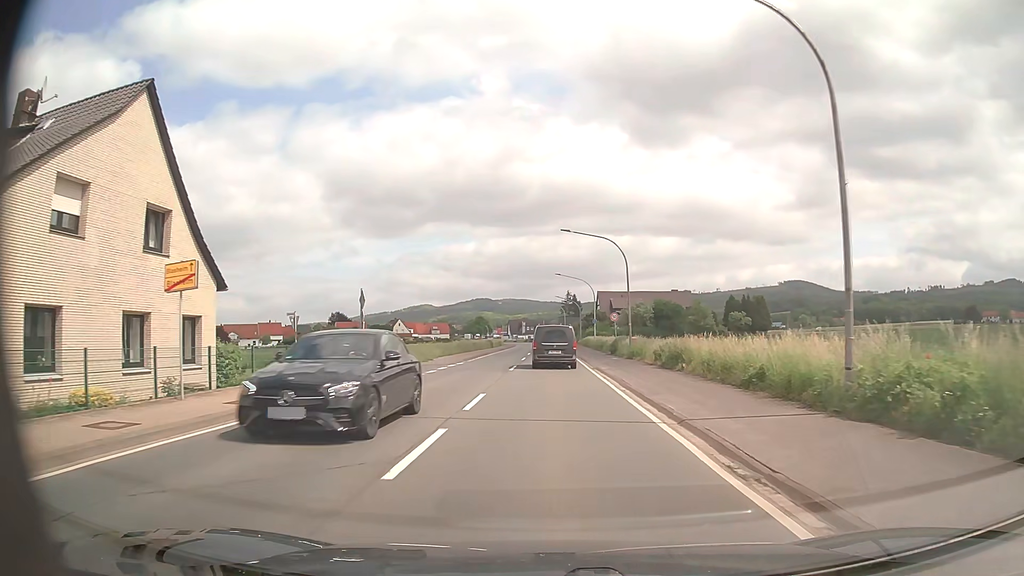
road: primary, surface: asphalt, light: Day
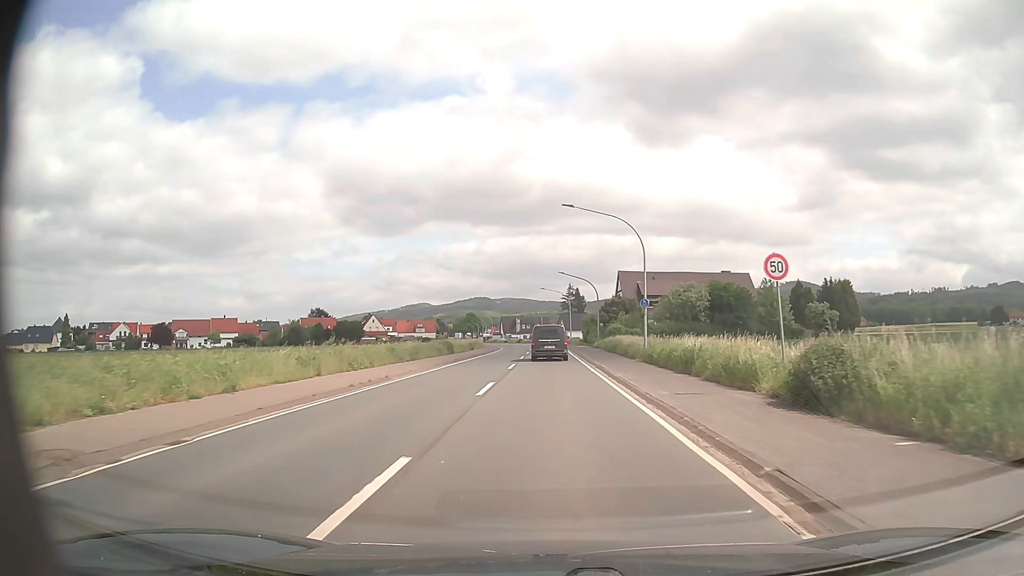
(+0.1, +36.7) m; 0°
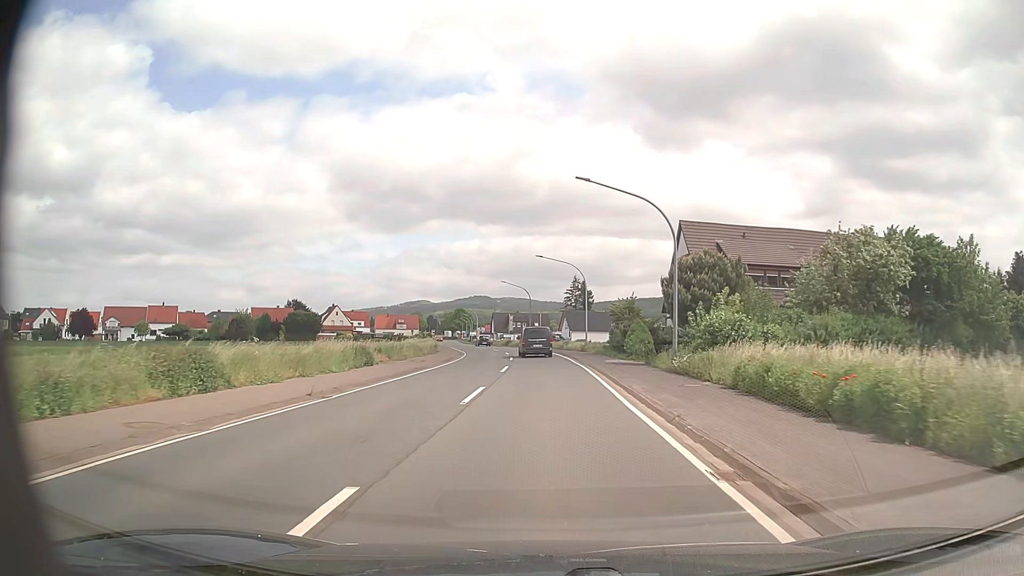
(0.0, +38.5) m; 0°
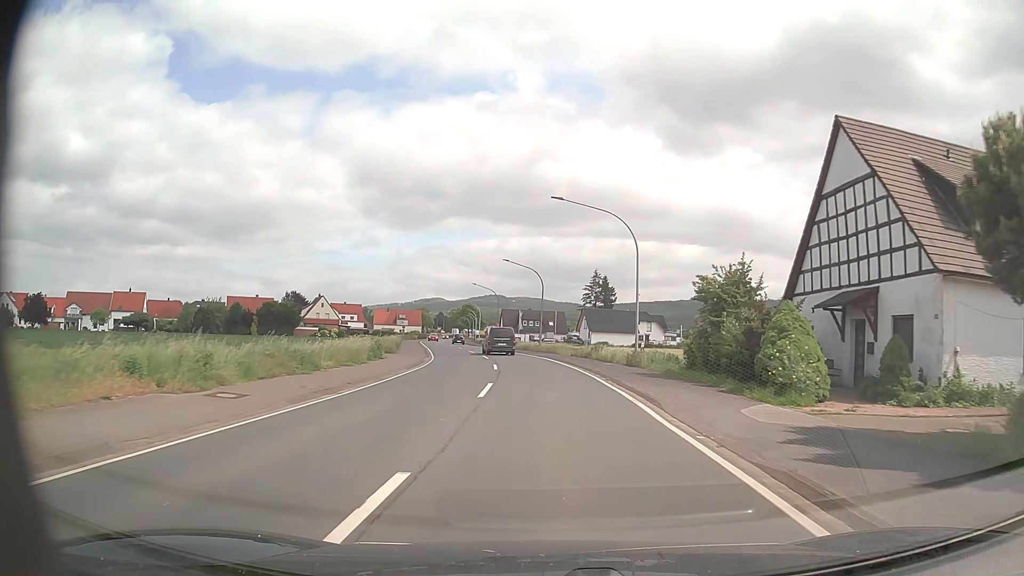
(-0.1, +23.5) m; -1°
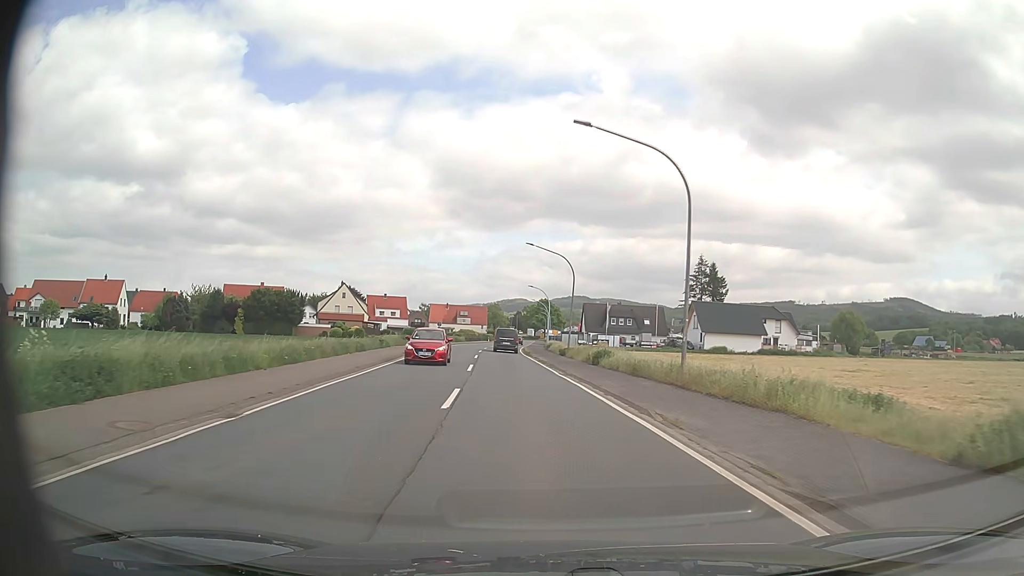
(-1.9, +39.4) m; -7°
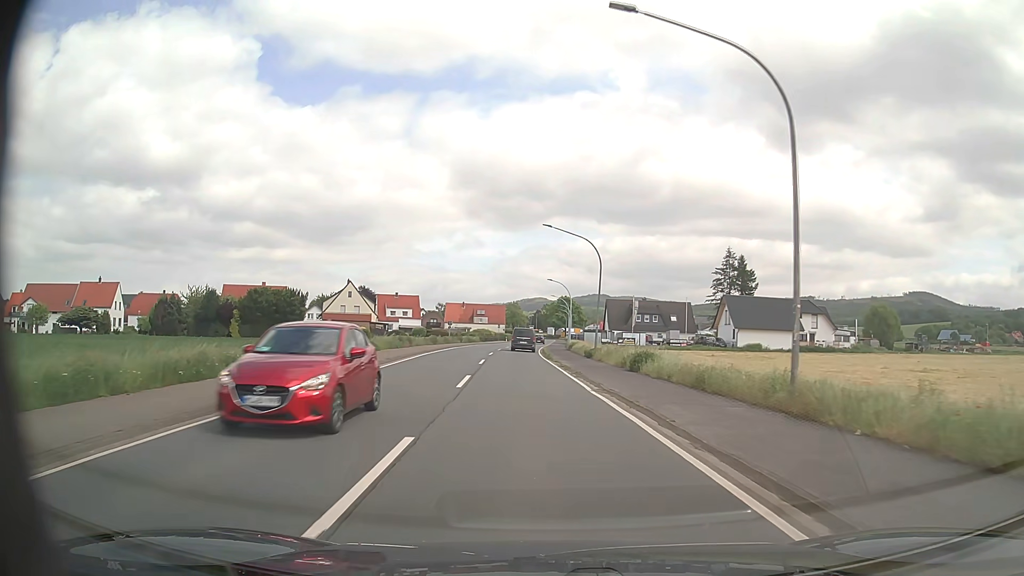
(-0.1, +7.9) m; -2°
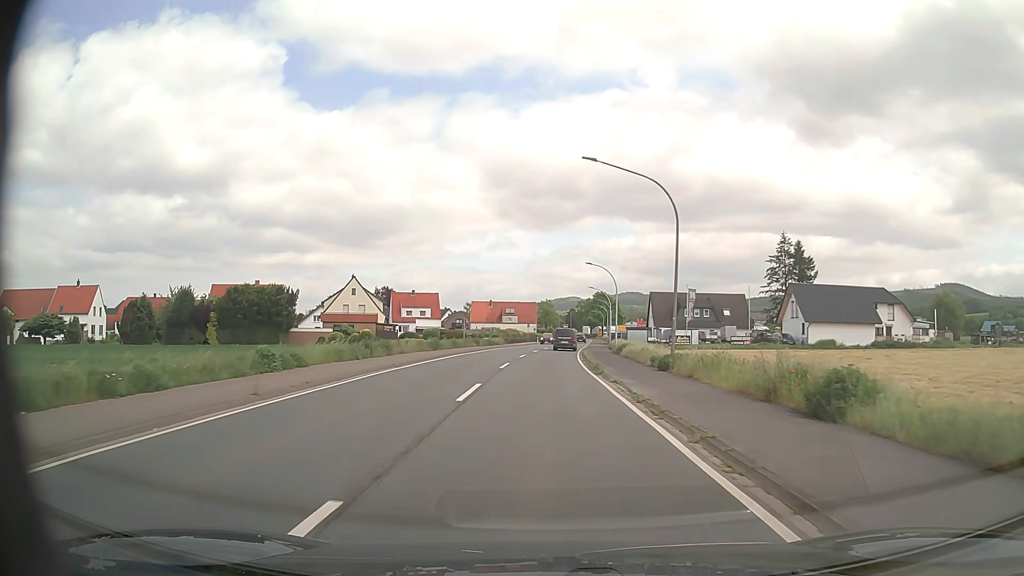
(-0.4, +15.9) m; -3°
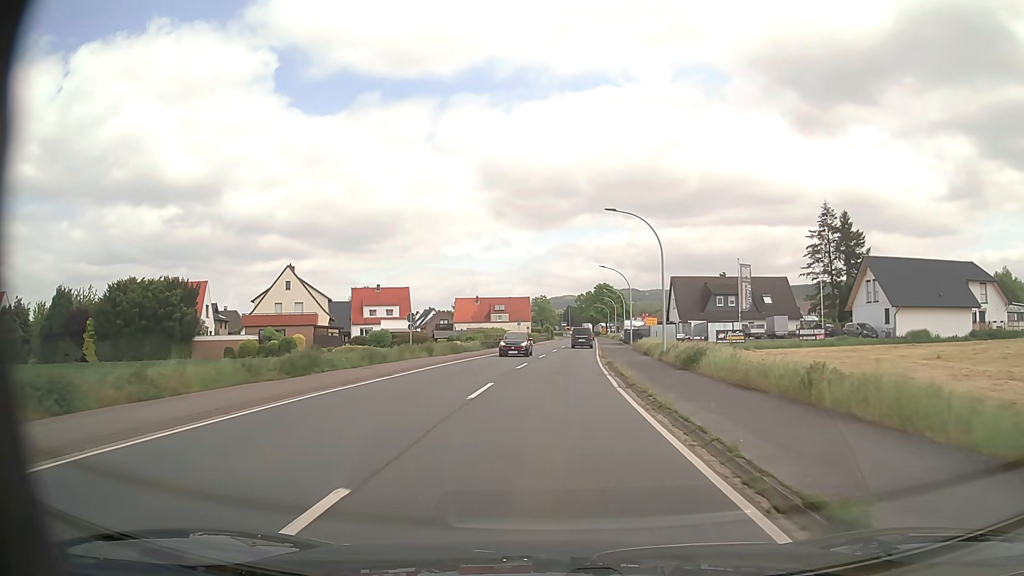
(-0.1, +23.8) m; 0°
(0, +10) (0, +20) (+1, +30) (+1, +40) (+2, +50) (+2, +60) (+3, +70) (+4, +80) (+4, +90) (+5, +100) m
